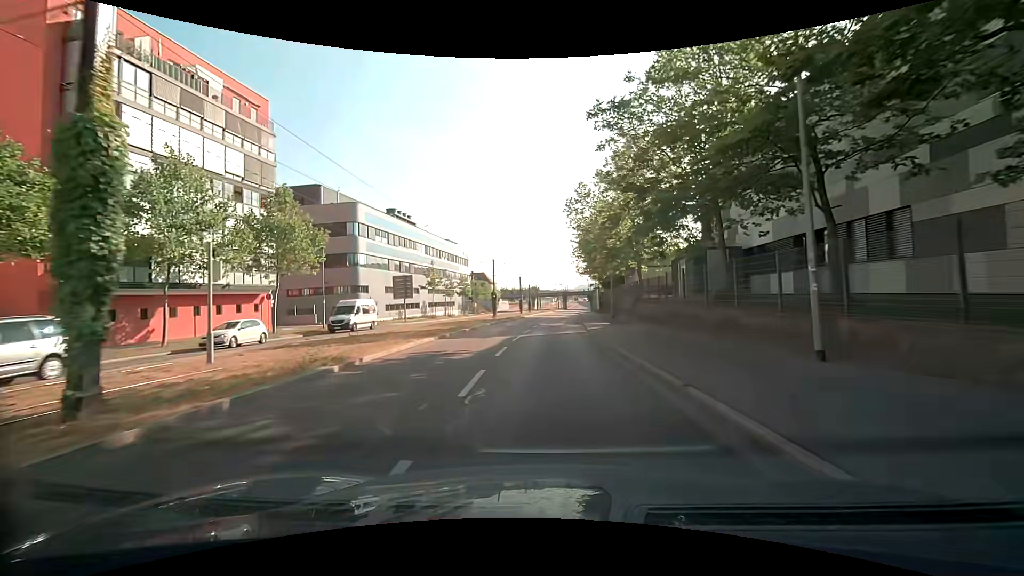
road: secondary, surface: asphalt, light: Day
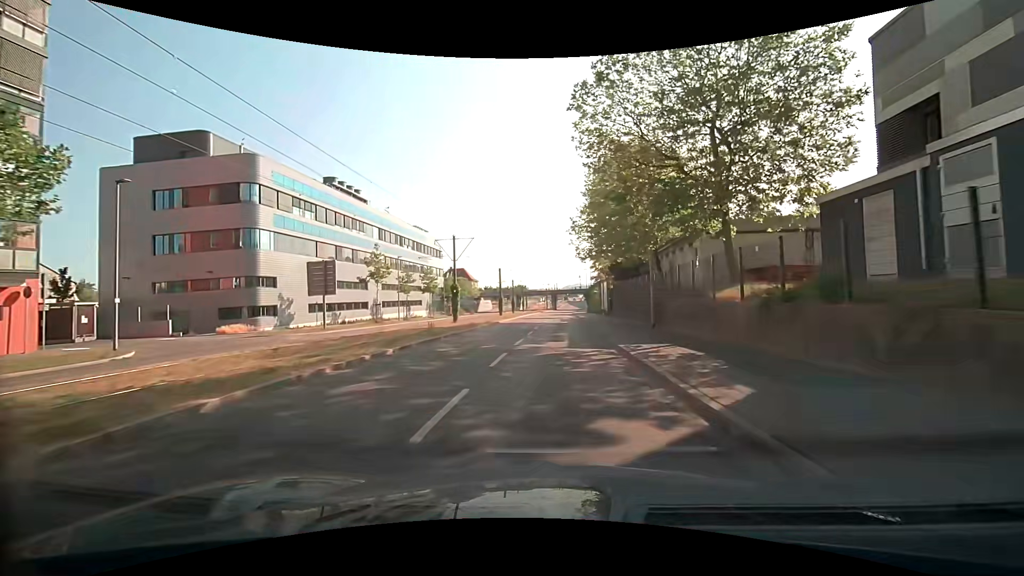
(+0.2, +20.5) m; +2°
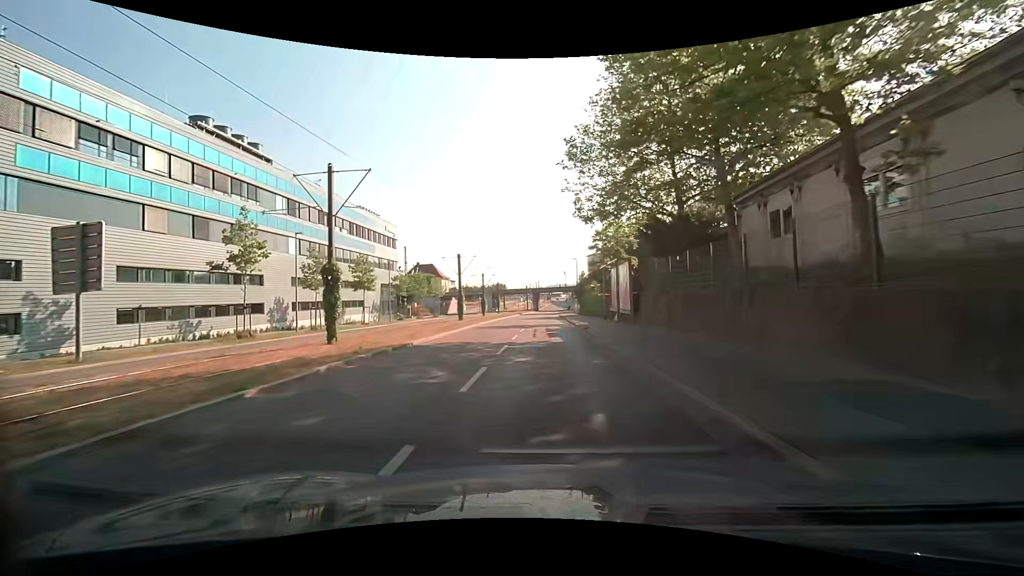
(+0.3, +21.3) m; +1°
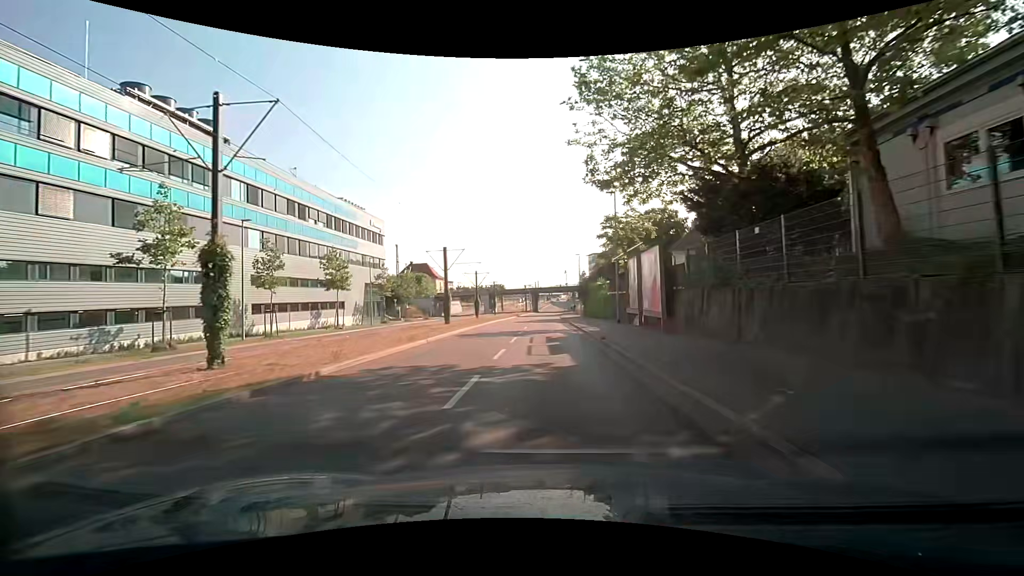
(0.0, +7.2) m; 0°
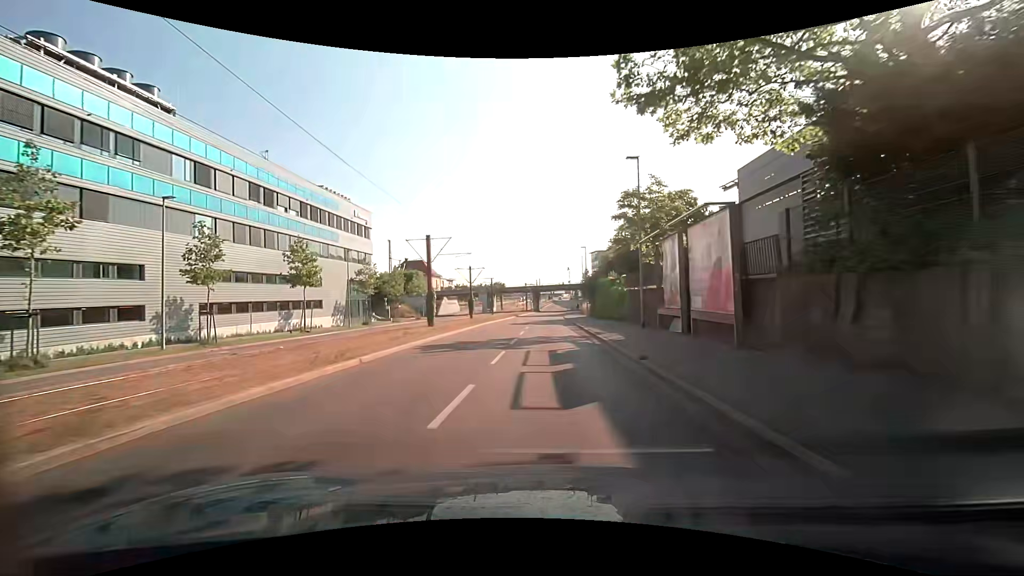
(0.0, +7.2) m; 0°
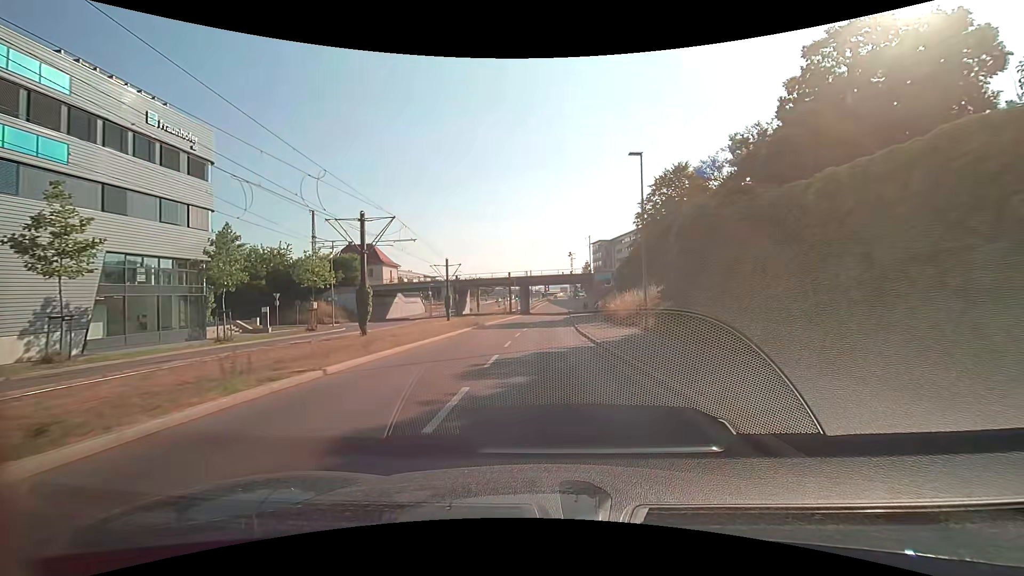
(+0.1, +36.3) m; 0°
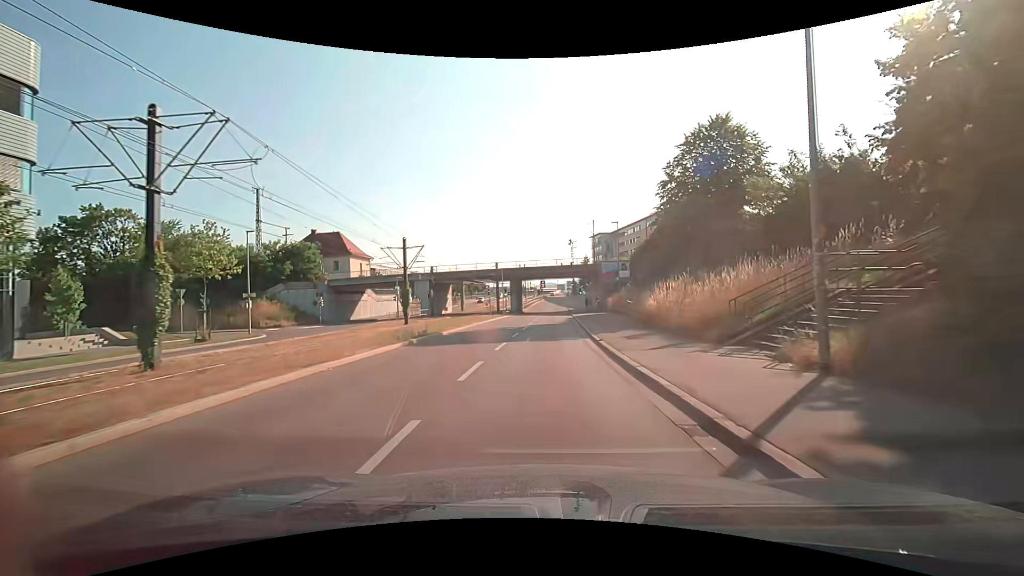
(+0.1, +14.5) m; 0°
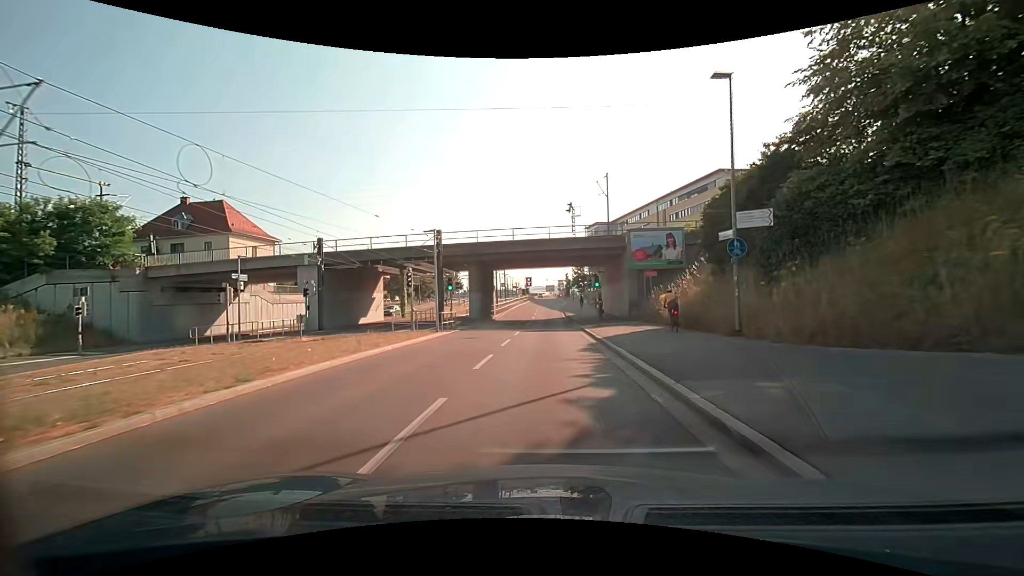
(+0.4, +29.0) m; +2°
(0, +10) (0, +20) (0, +30) (0, +40) (+1, +50) (+1, +60) (+1, +70) (+1, +80) (+2, +90) (+3, +100) m
